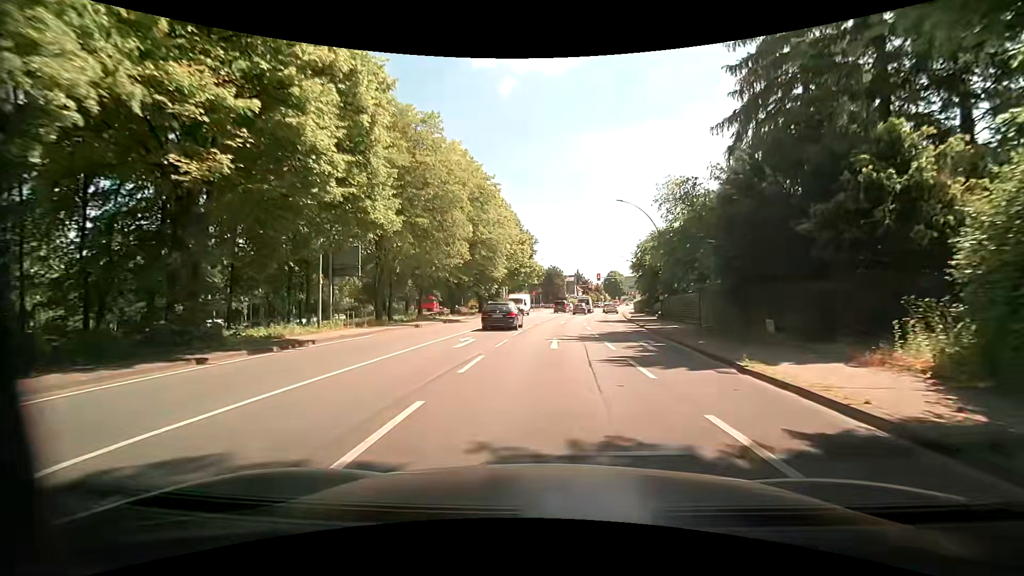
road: primary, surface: asphalt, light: Day
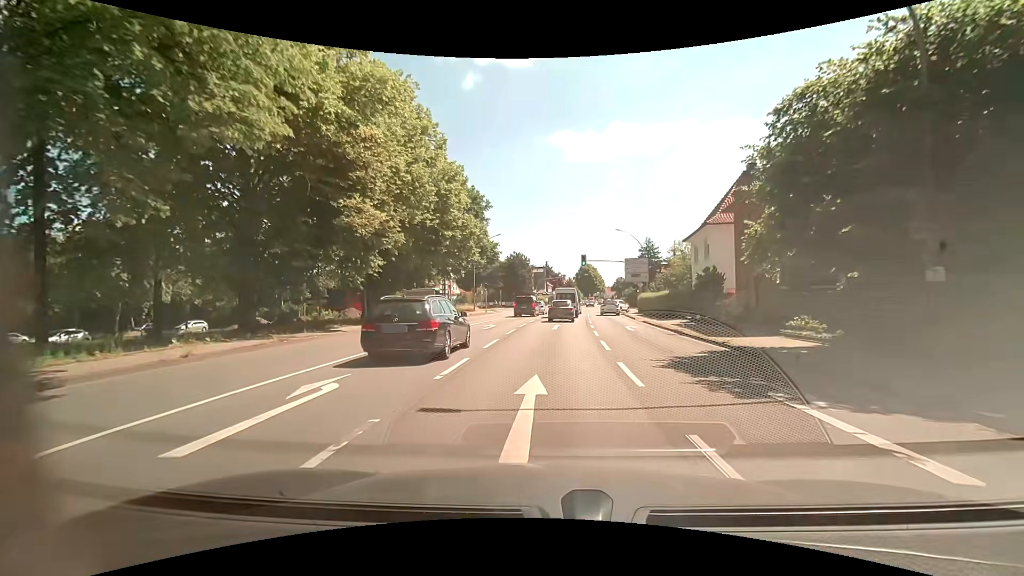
(+1.1, +31.0) m; +4°
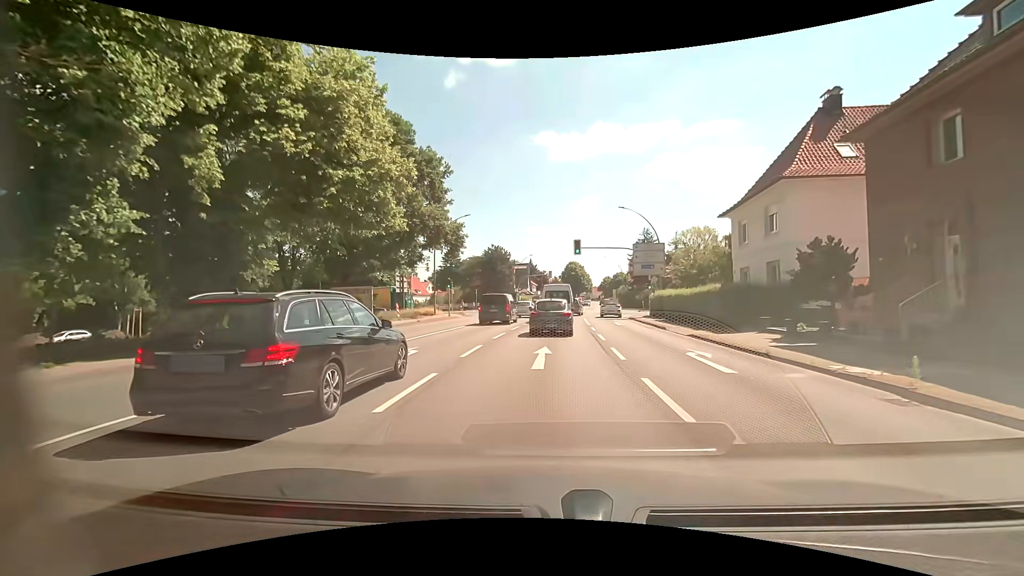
(+0.4, +14.1) m; +2°
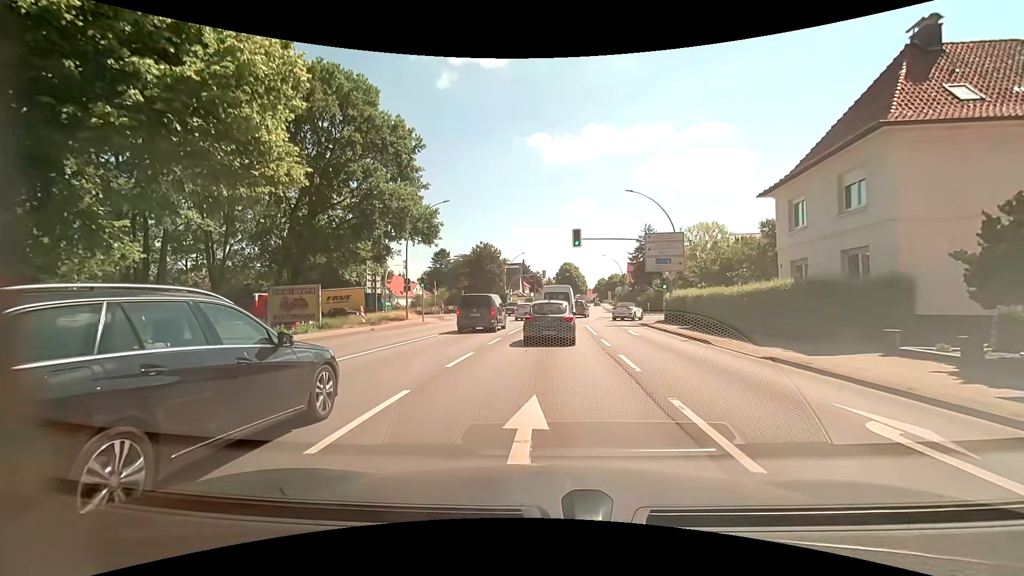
(+0.1, +7.4) m; +2°
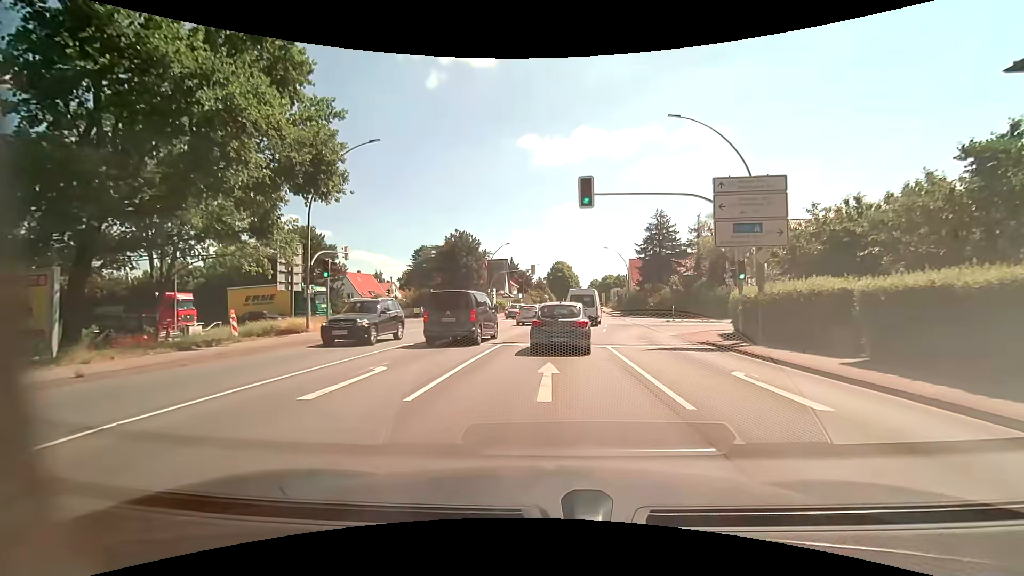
(0.0, +15.7) m; +1°
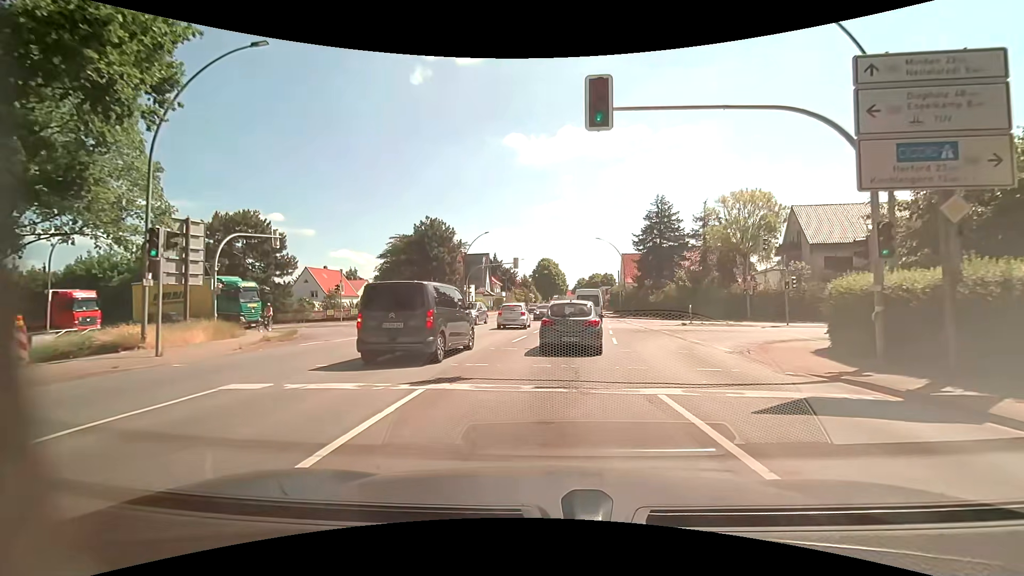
(+0.1, +9.3) m; +1°
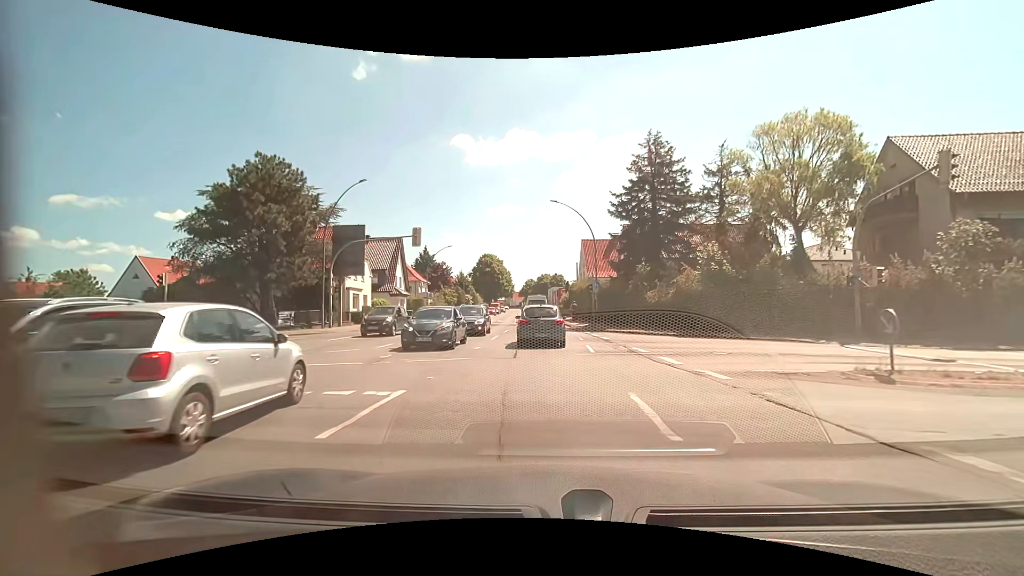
(+1.8, +24.9) m; +6°
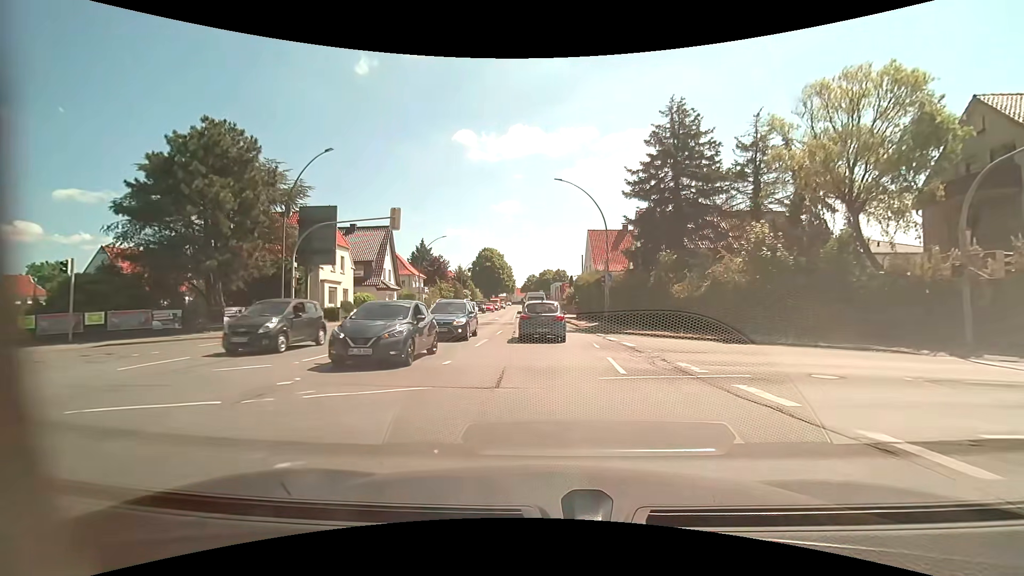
(0.0, +5.7) m; 0°
(0, +10) (0, +20) (0, +30) (-1, +40) (-1, +50) (-1, +60) (-2, +70) (-2, +80) (-3, +90) (-3, +100) m
